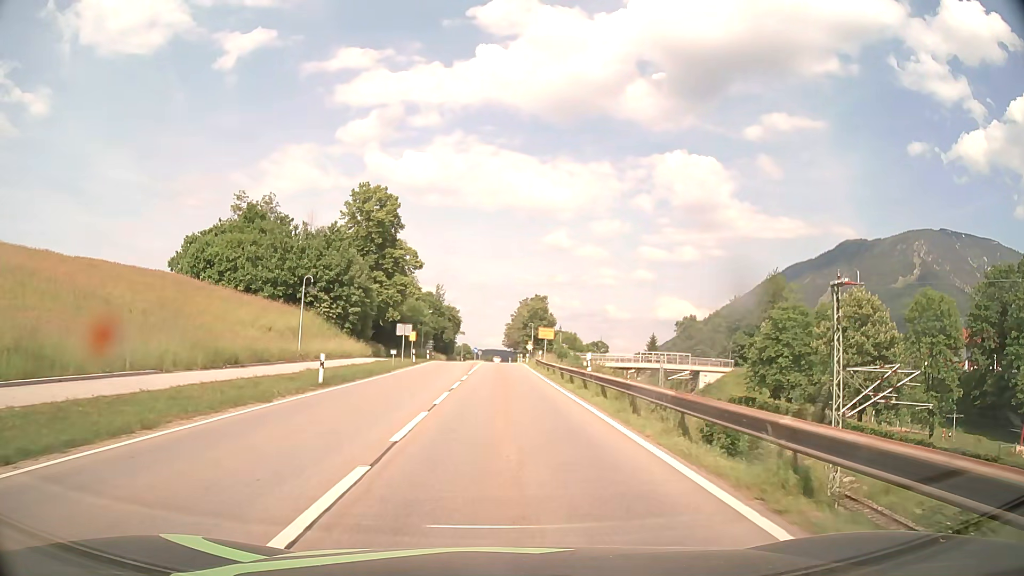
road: primary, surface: asphalt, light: Day
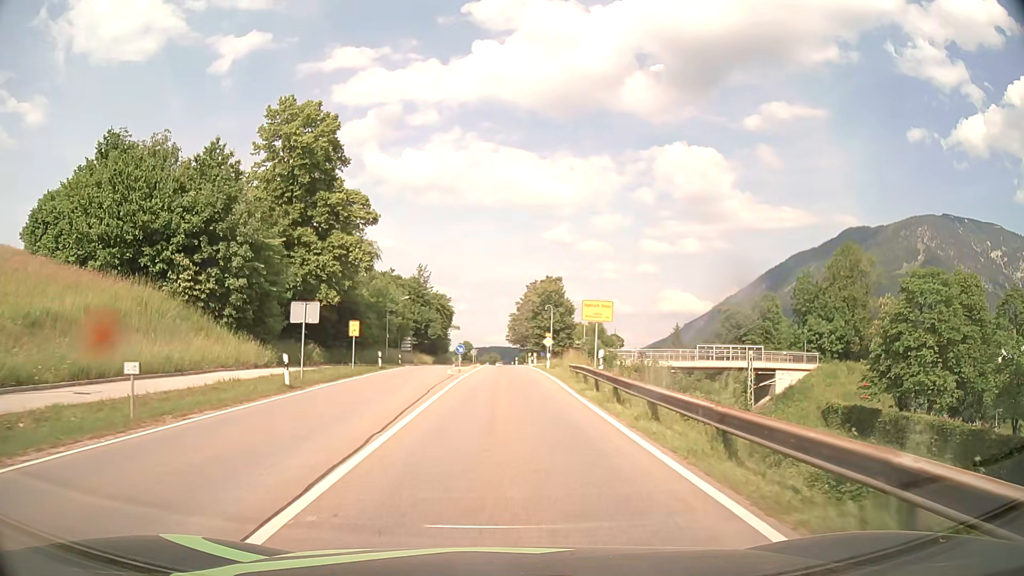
(0.0, +30.4) m; 0°
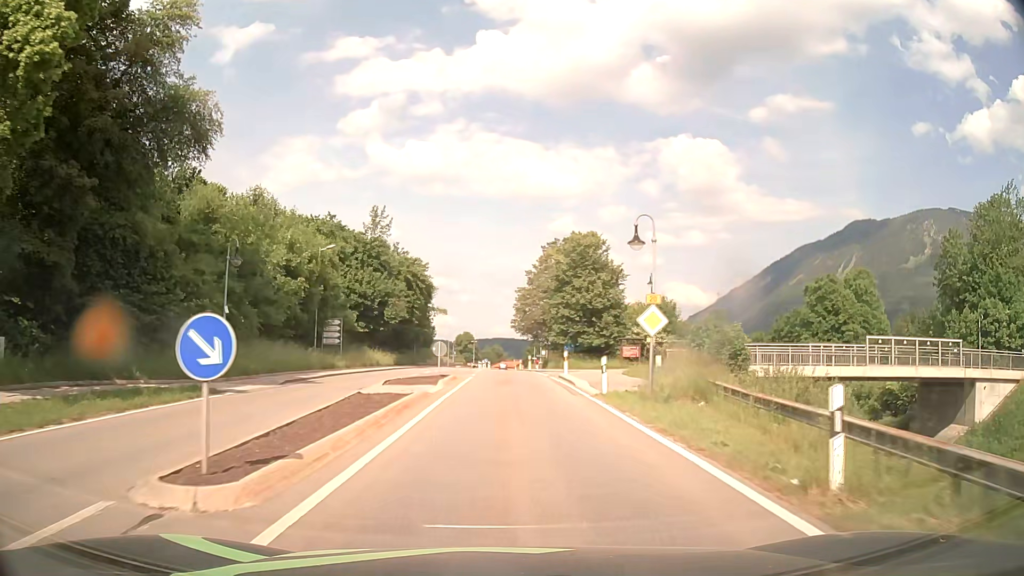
(-0.2, +38.2) m; 0°
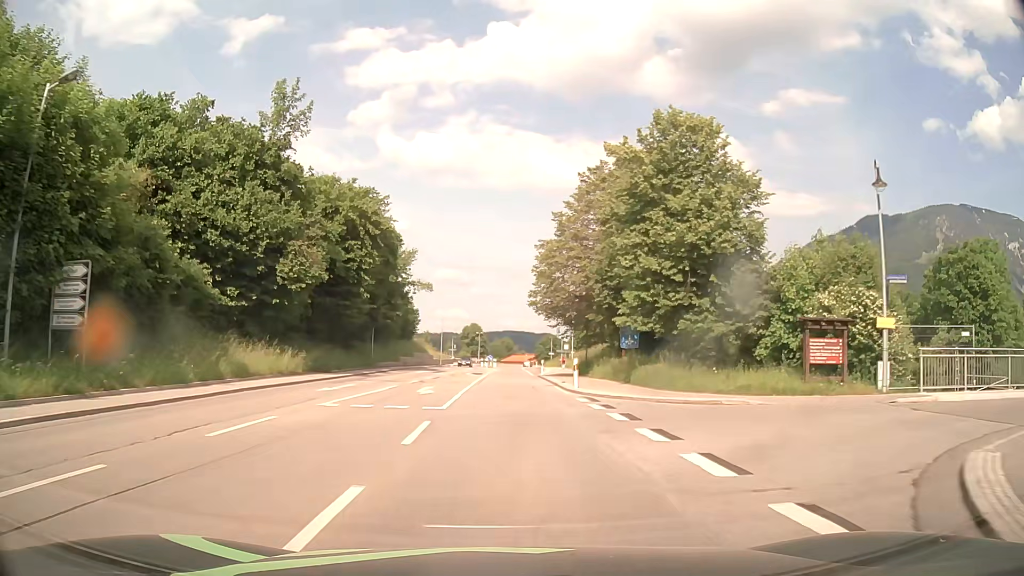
(-0.3, +30.9) m; -1°
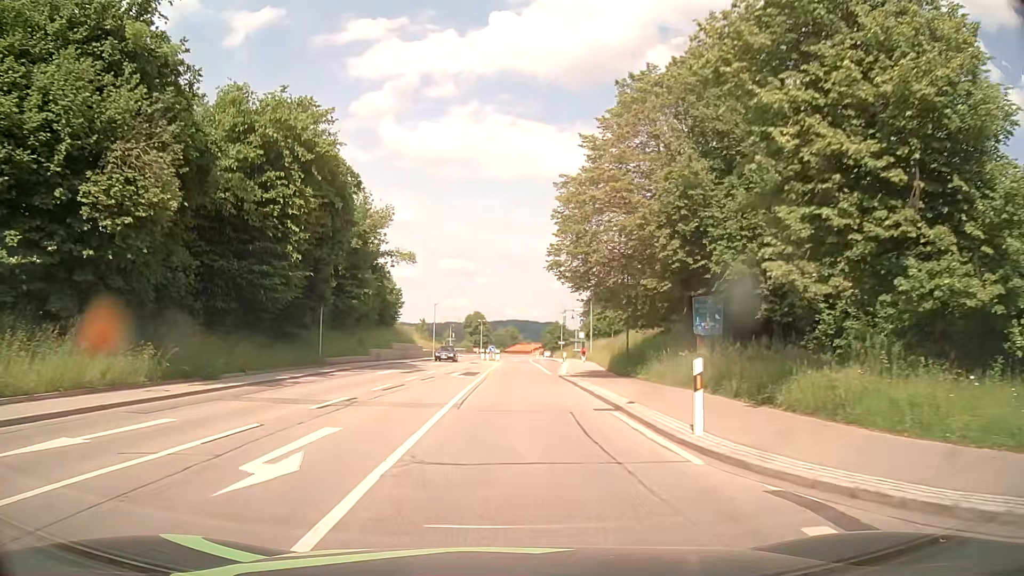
(0.0, +15.5) m; 0°
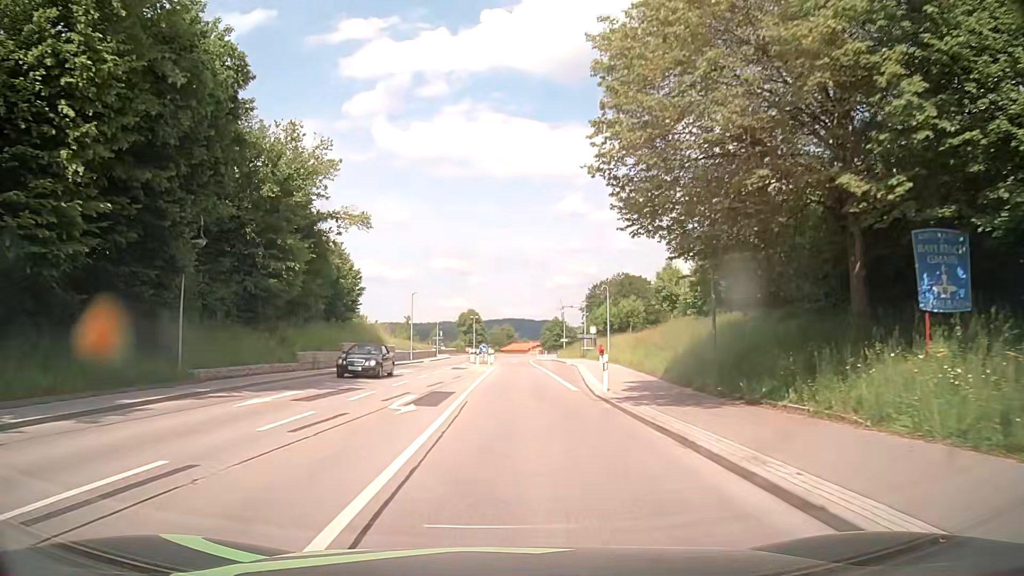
(0.0, +15.6) m; 0°
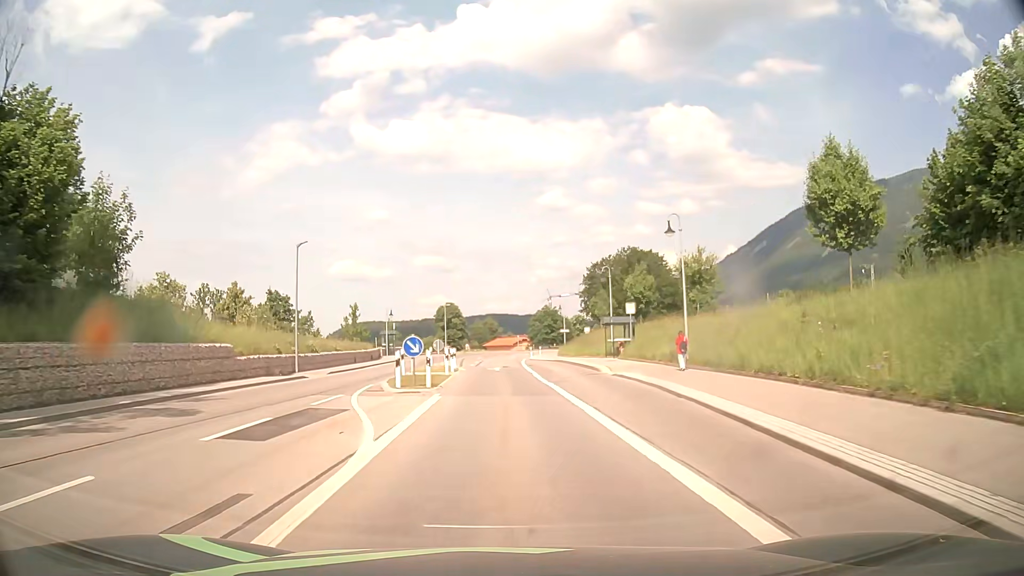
(+0.8, +31.2) m; +2°
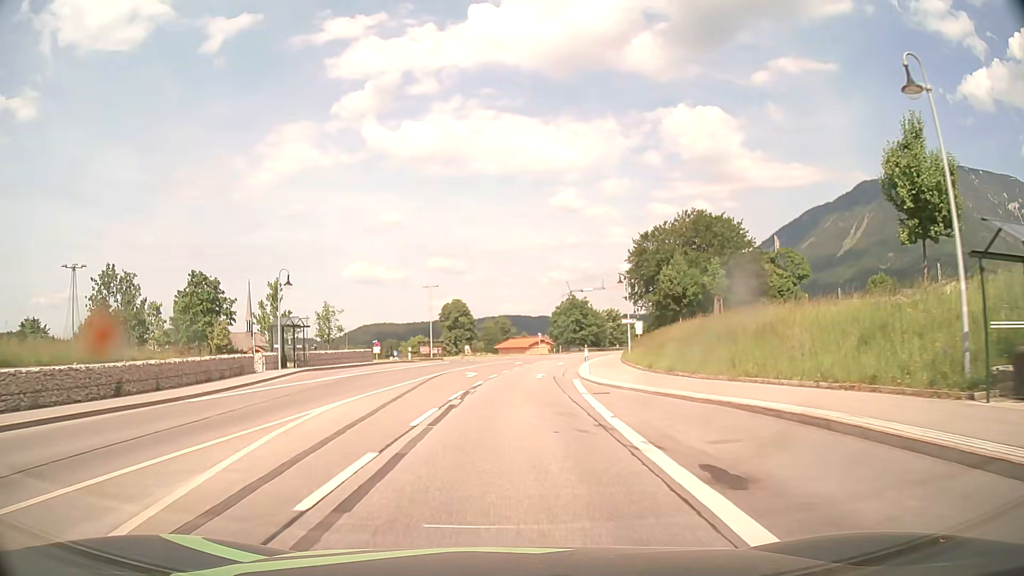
(-0.4, +38.5) m; -1°
(0, +10) (0, +20) (+1, +30) (+2, +40) (+3, +50) (+5, +60) (+6, +70) (+9, +79) (+11, +89) (+14, +99) m
